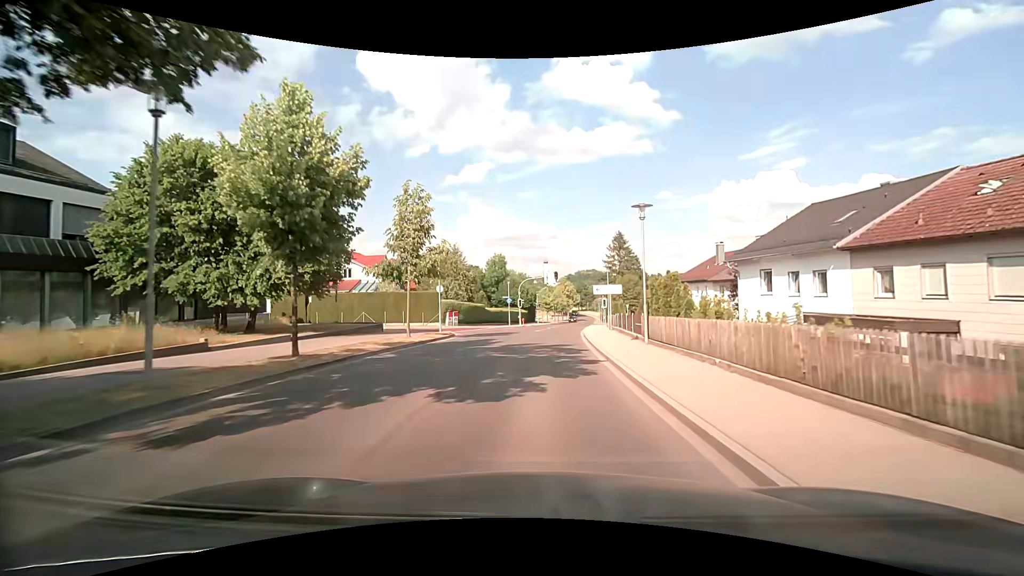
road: tertiary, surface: asphalt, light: Day
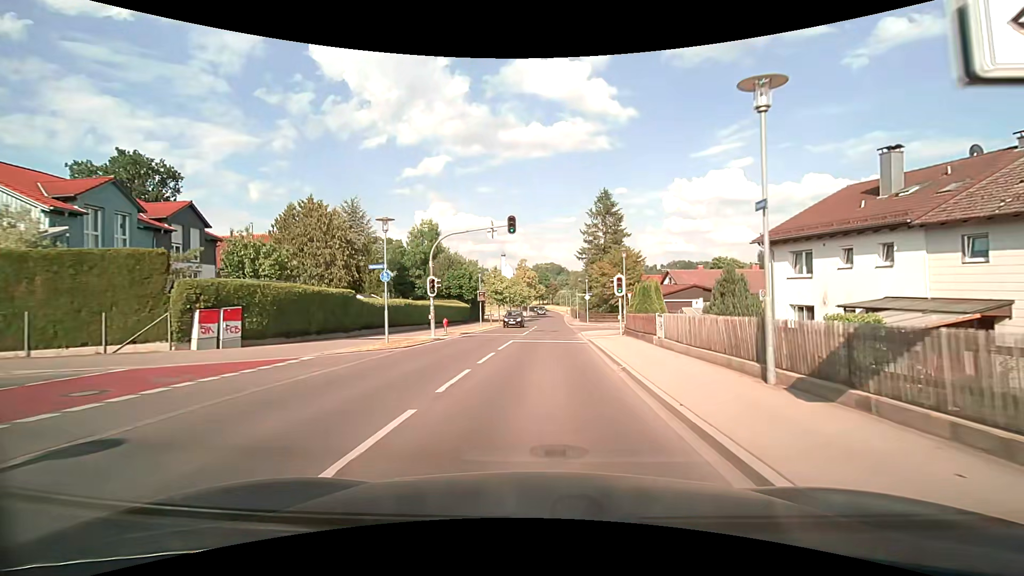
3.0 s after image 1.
(+1.0, +32.8) m; +5°
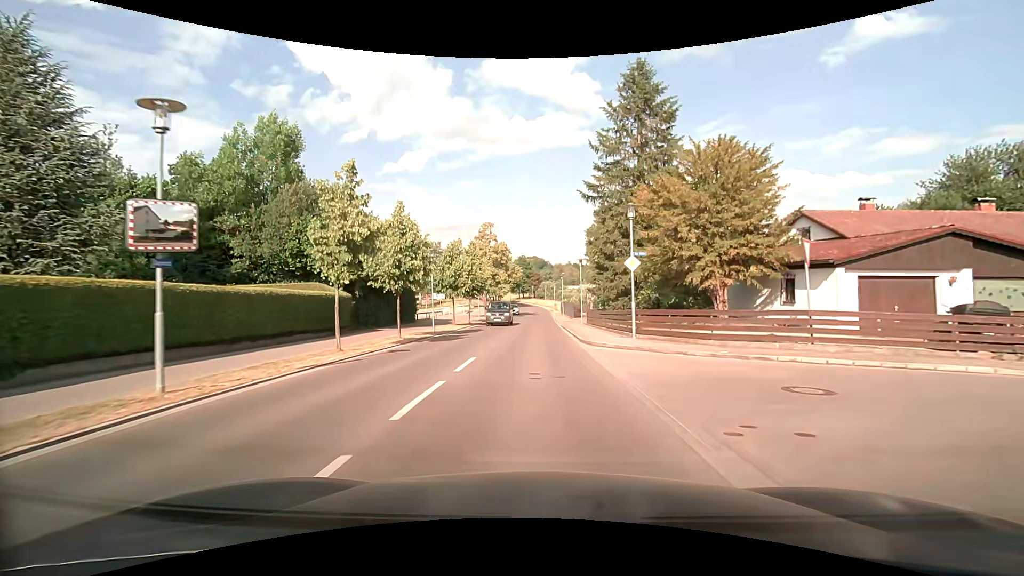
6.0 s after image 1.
(+1.1, +35.4) m; +2°
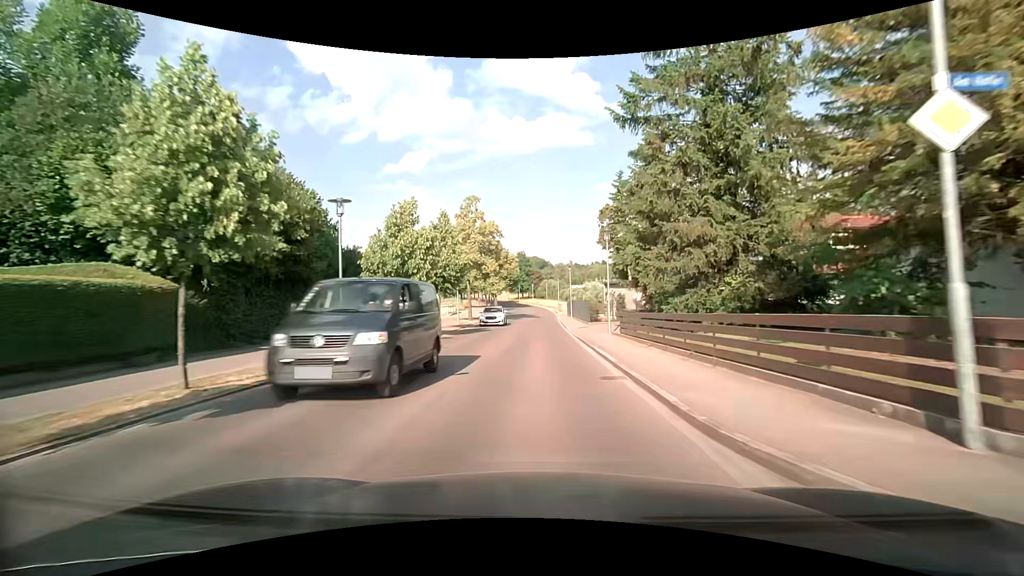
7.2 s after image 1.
(0.0, +14.2) m; 0°
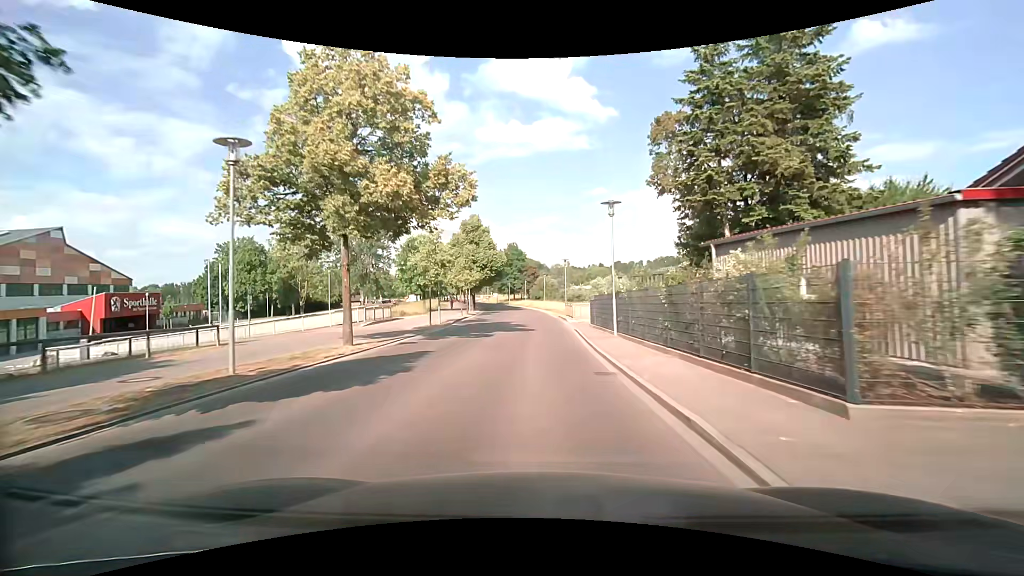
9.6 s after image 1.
(+0.2, +28.4) m; +1°
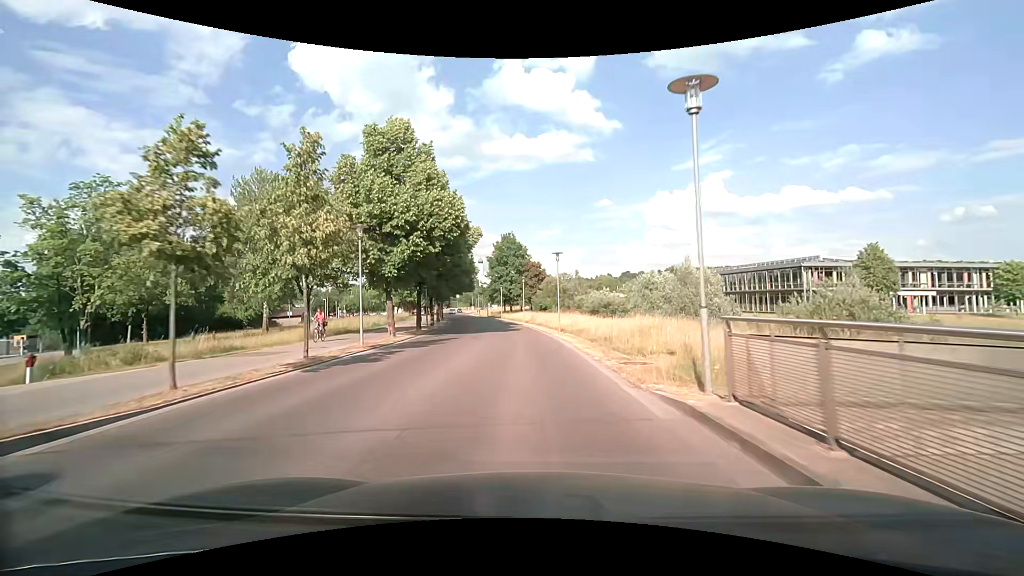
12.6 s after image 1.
(-0.1, +35.4) m; 0°
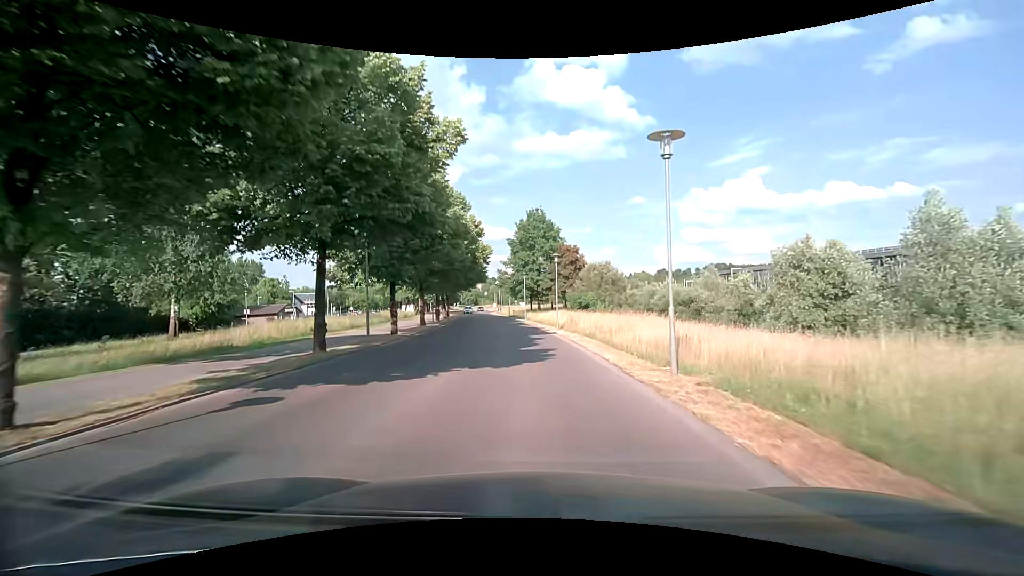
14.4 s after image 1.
(-0.8, +21.0) m; -4°
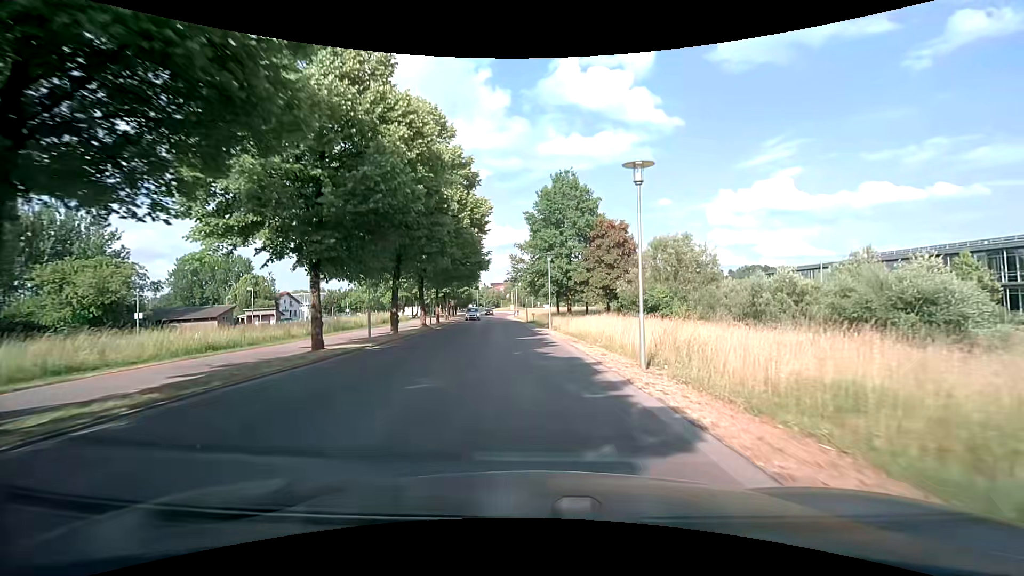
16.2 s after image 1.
(-0.6, +20.9) m; -3°
(0, +10) (0, +20) (-1, +30) (-2, +40) (-3, +50) (-4, +60) (-5, +70) (-6, +80) (-7, +90) (-8, +100) m
